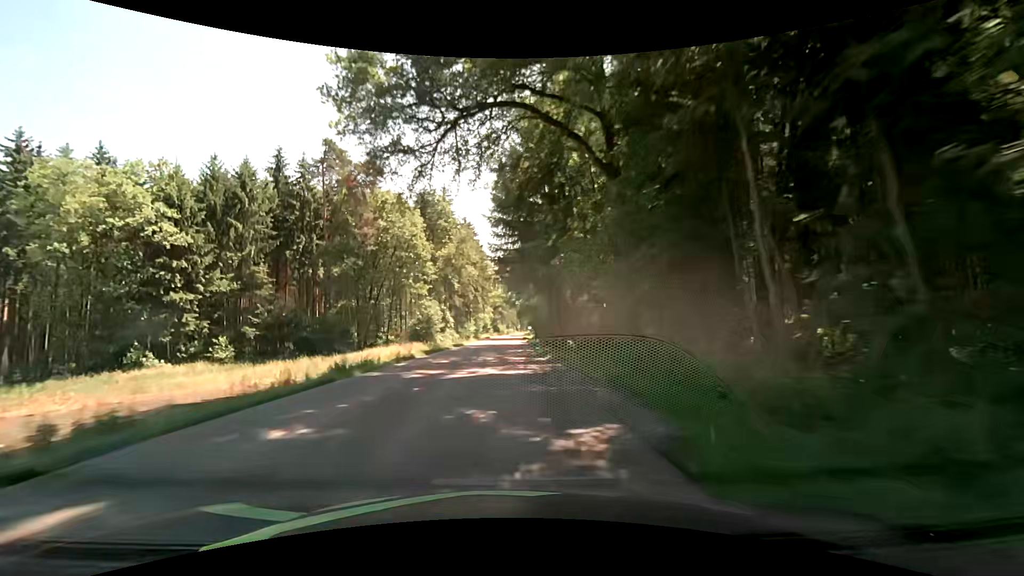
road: secondary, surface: asphalt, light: Day
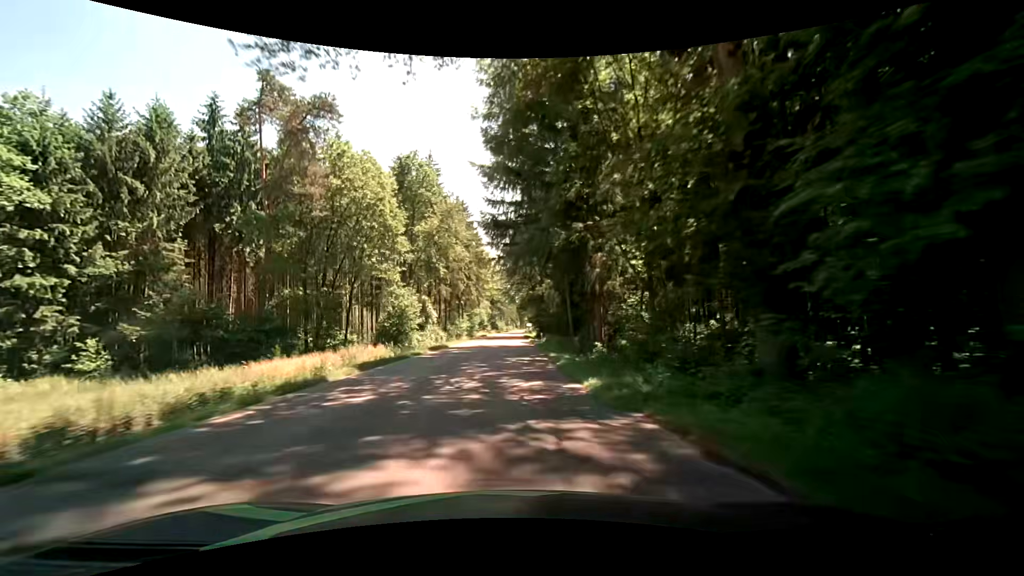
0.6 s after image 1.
(0.0, +12.5) m; 0°
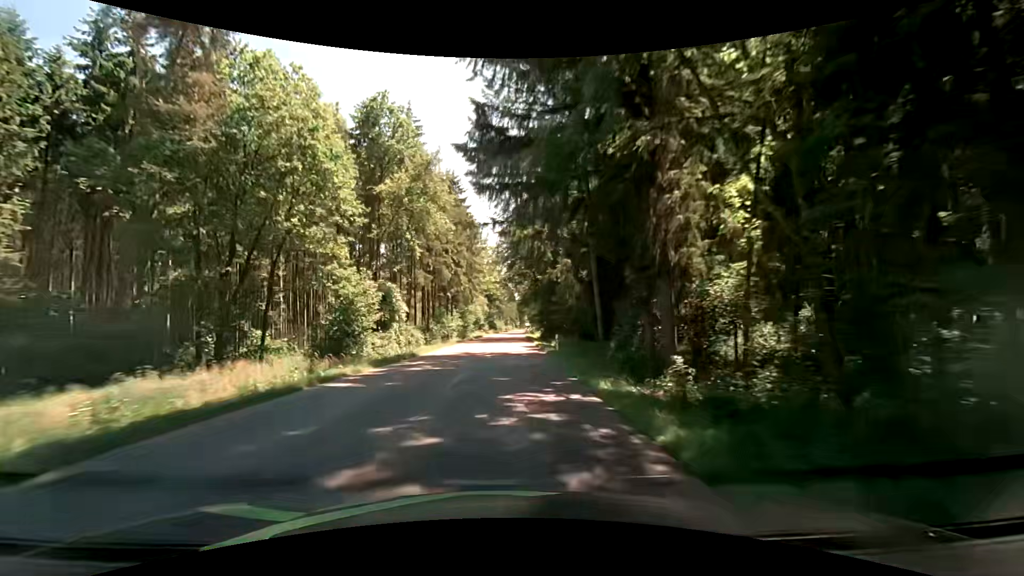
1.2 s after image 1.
(0.0, +12.5) m; 0°
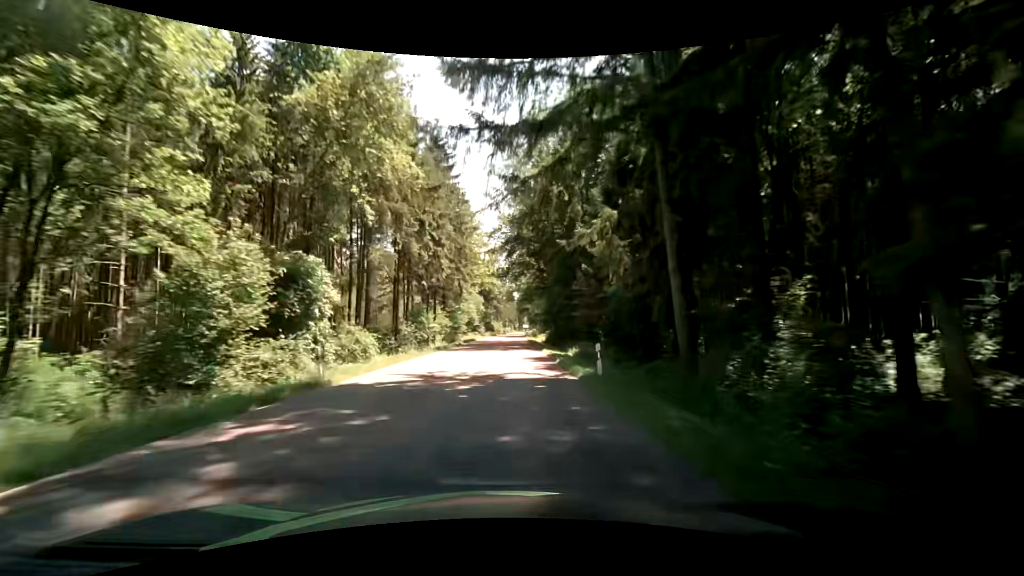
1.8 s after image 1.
(0.0, +12.5) m; 0°
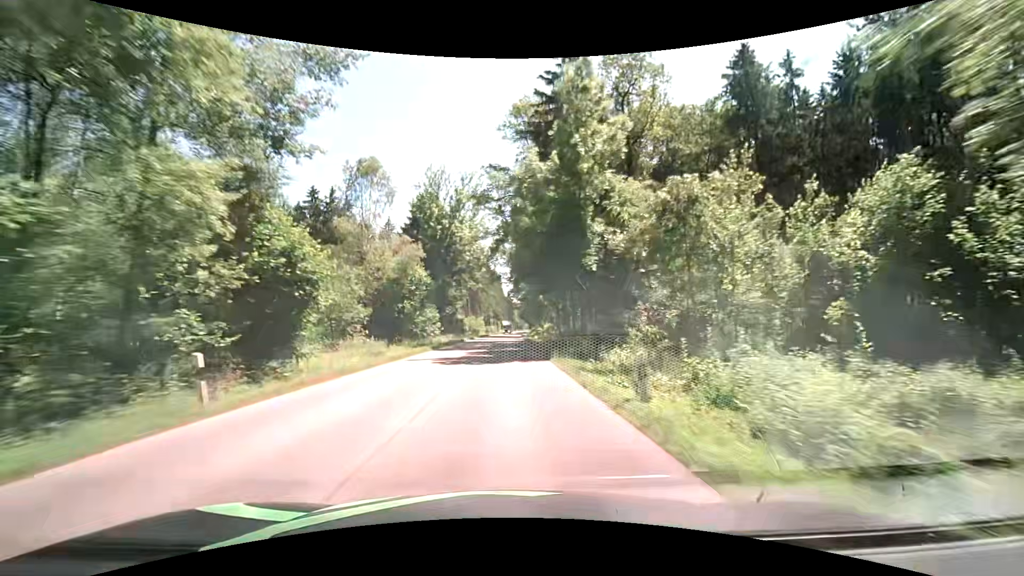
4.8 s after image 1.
(+0.6, +62.5) m; +1°
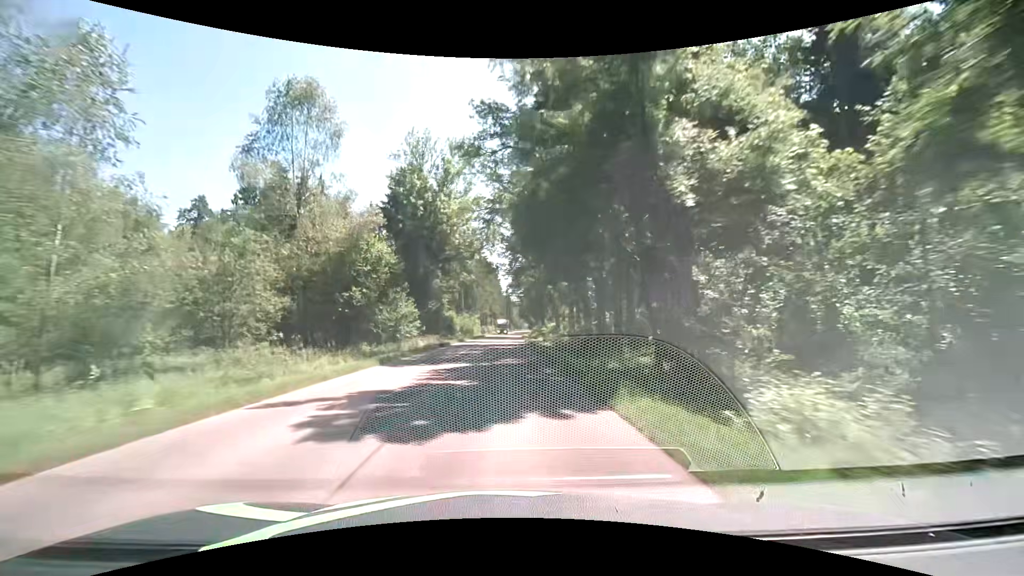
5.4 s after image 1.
(0.0, +12.5) m; 0°
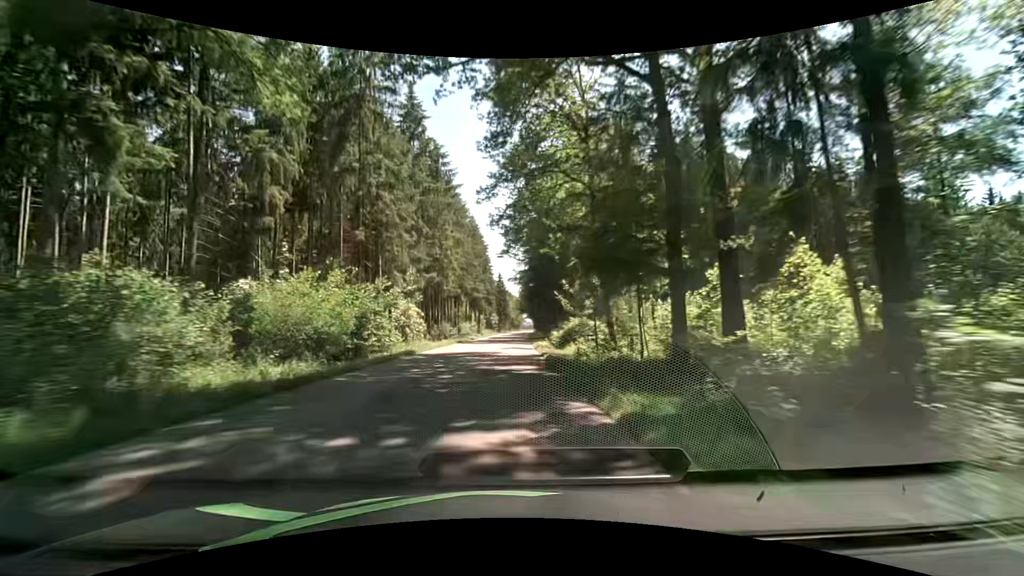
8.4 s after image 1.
(+0.3, +62.5) m; 0°
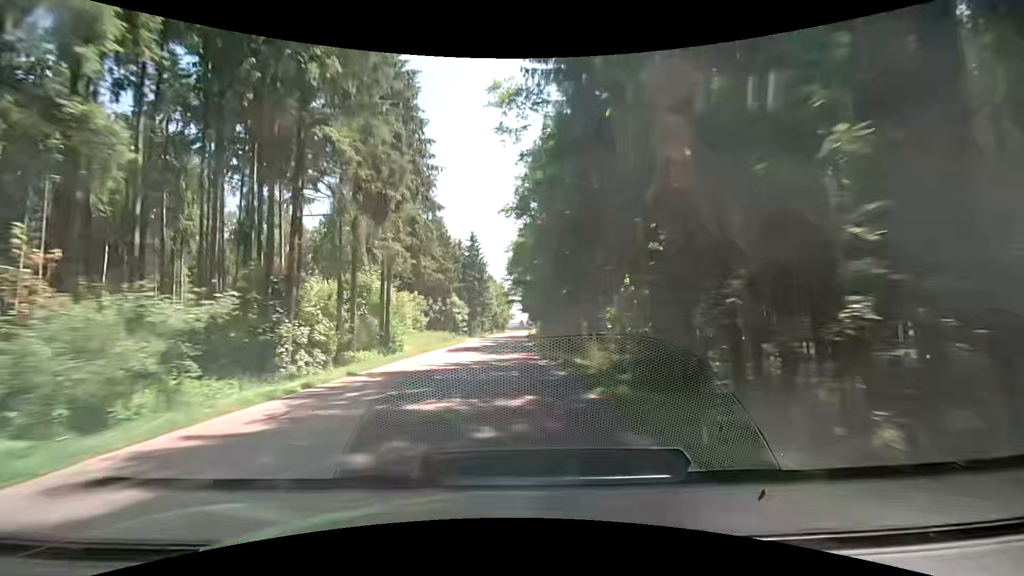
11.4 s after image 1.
(+1.3, +62.6) m; +2°
(0, +10) (0, +20) (0, +30) (+1, +40) (+1, +50) (+1, +60) (+1, +70) (+2, +80) (+2, +90) (+2, +100) m
